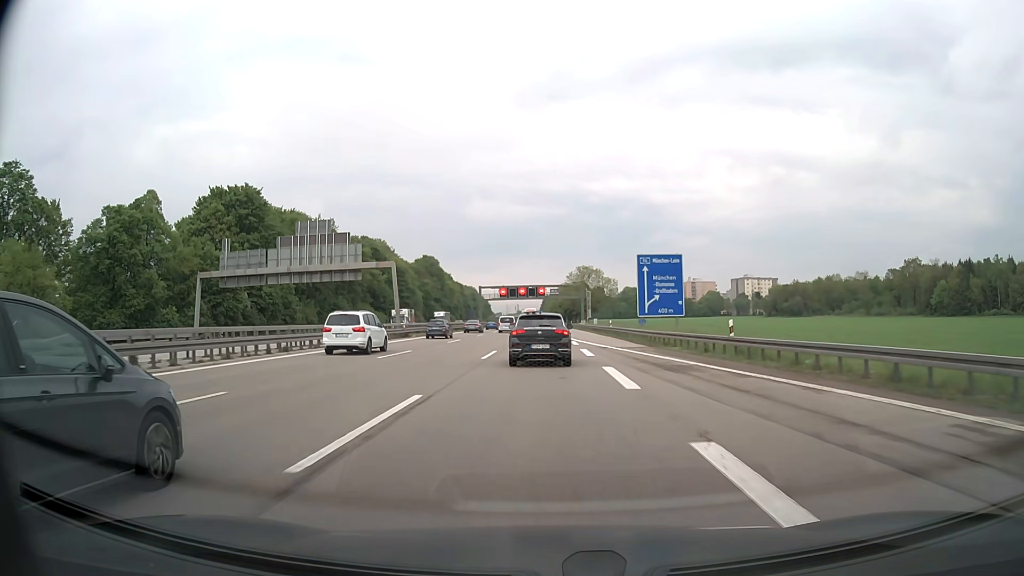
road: motorway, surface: asphalt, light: Day
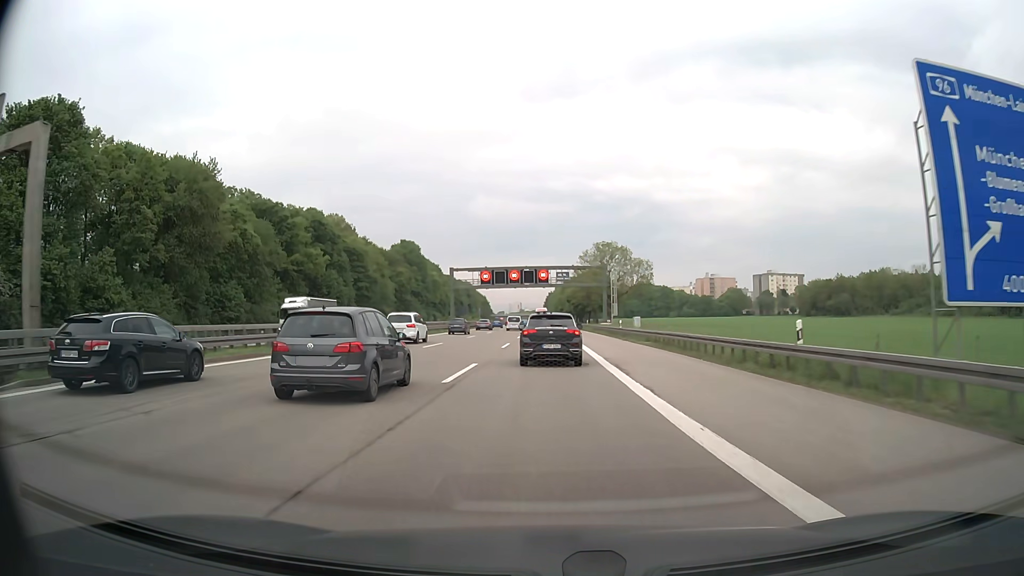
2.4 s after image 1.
(-0.1, +45.6) m; 0°
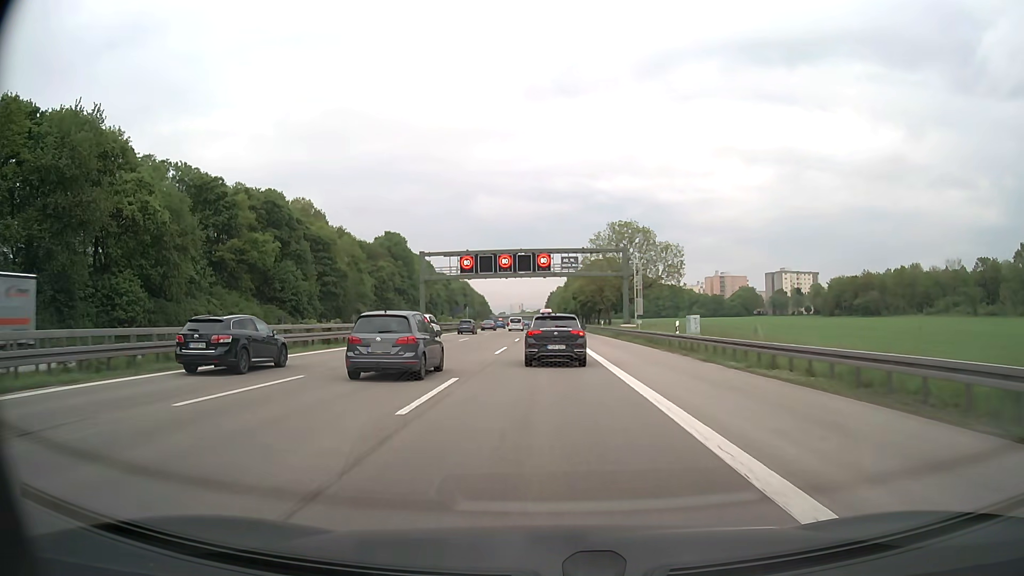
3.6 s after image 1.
(0.0, +22.9) m; 0°
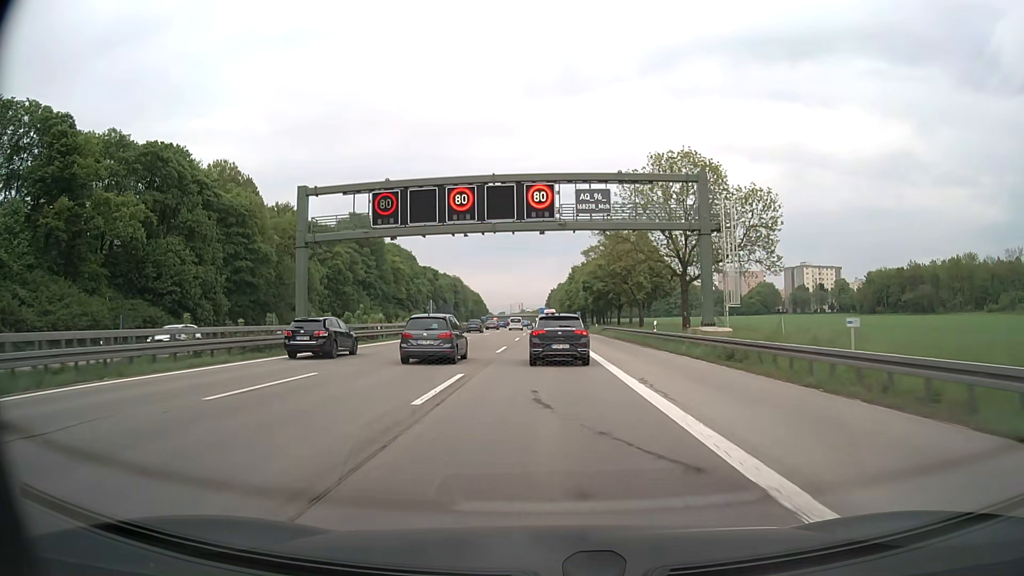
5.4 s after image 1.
(0.0, +35.0) m; 0°
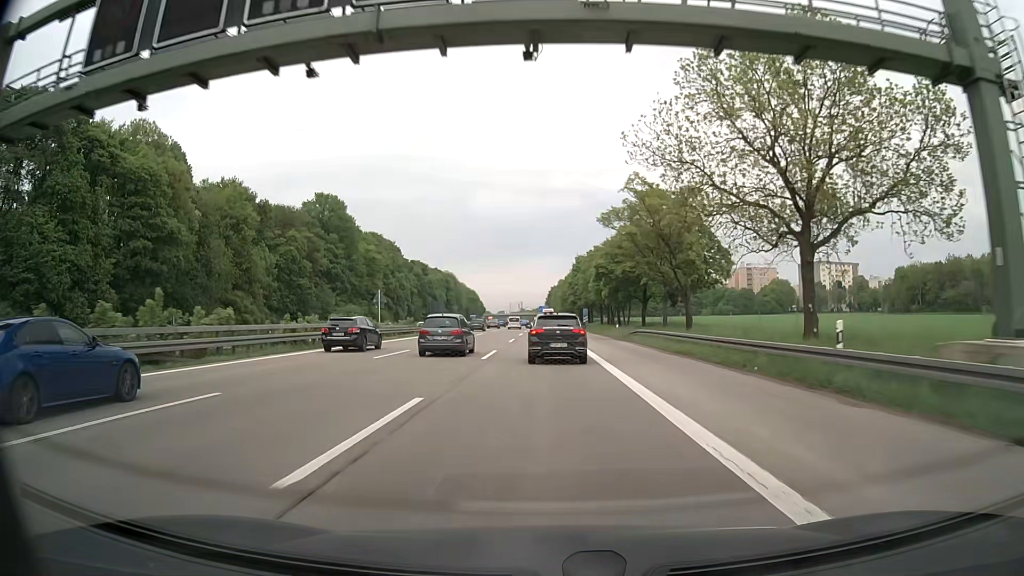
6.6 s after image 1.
(-0.1, +23.8) m; 0°
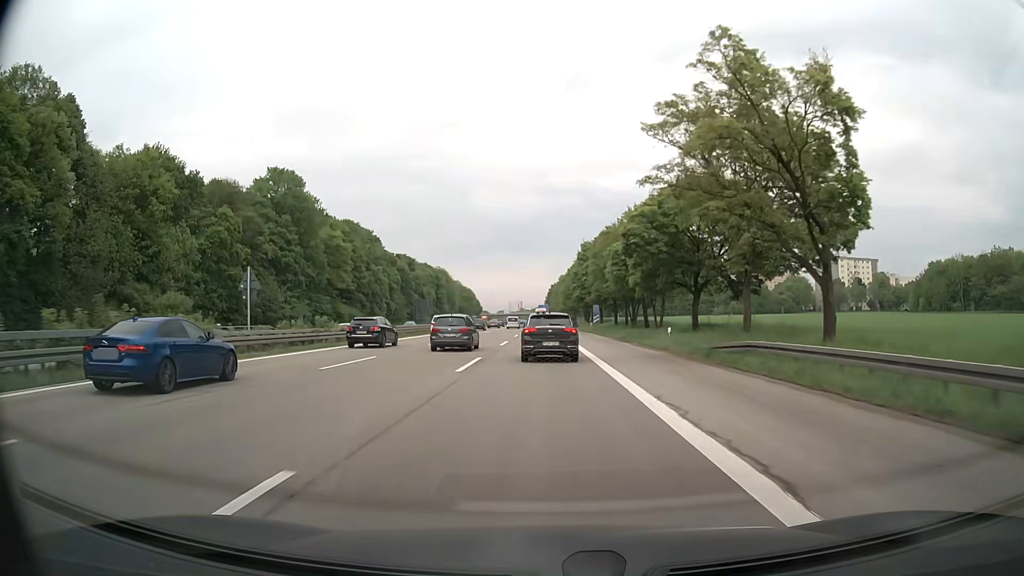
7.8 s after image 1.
(+0.1, +23.9) m; 0°
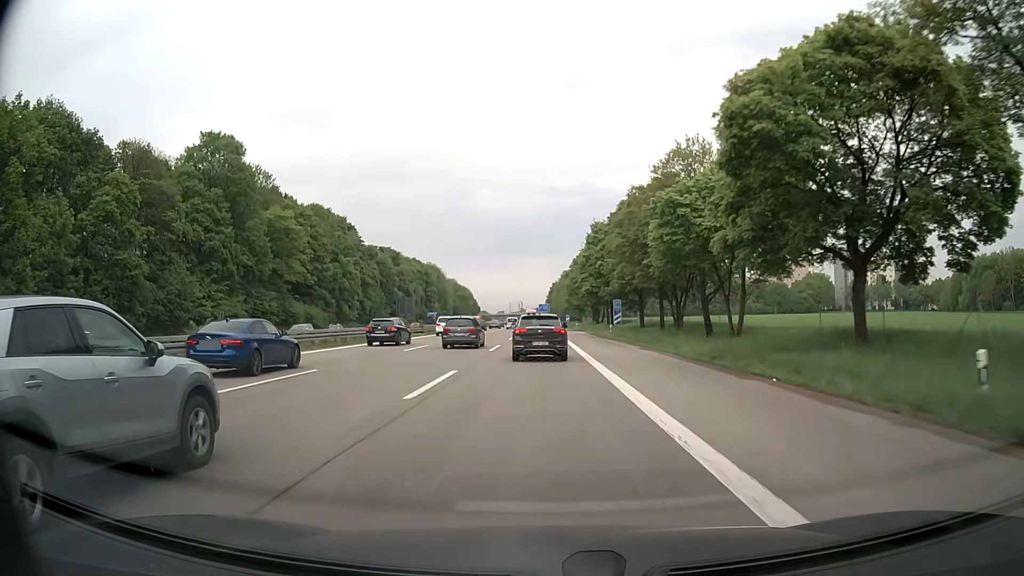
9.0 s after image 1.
(-0.1, +24.0) m; 0°
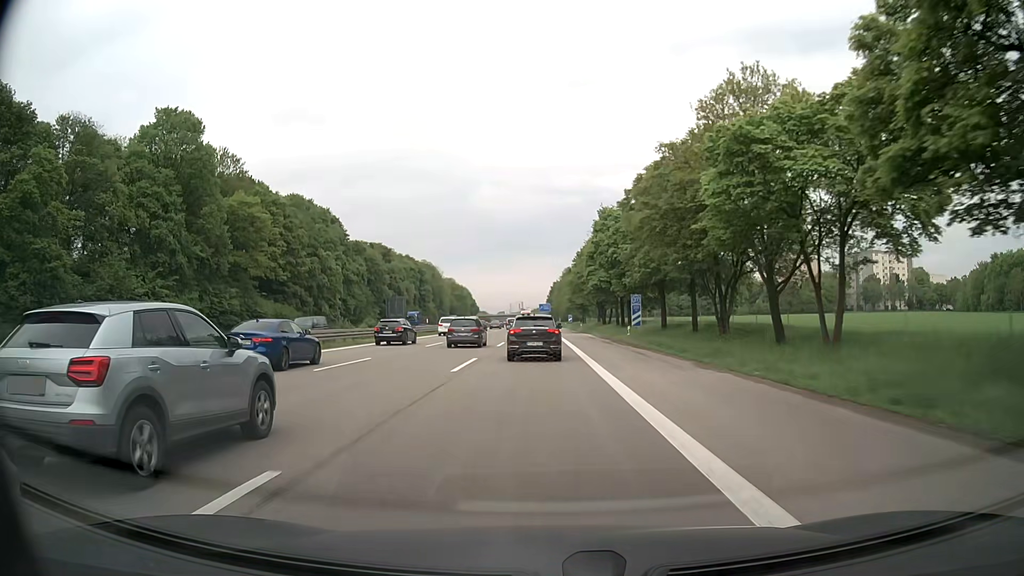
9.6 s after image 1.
(-0.1, +12.2) m; 0°
(0, +10) (0, +20) (0, +30) (0, +40) (0, +50) (-1, +60) (-1, +70) (-1, +80) (-1, +90) (-1, +100) m
